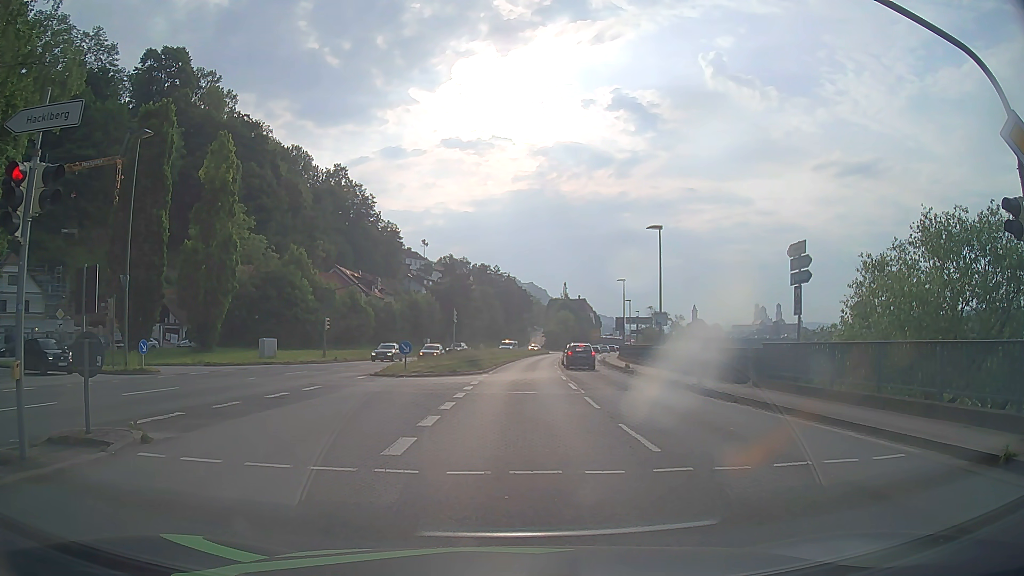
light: Day
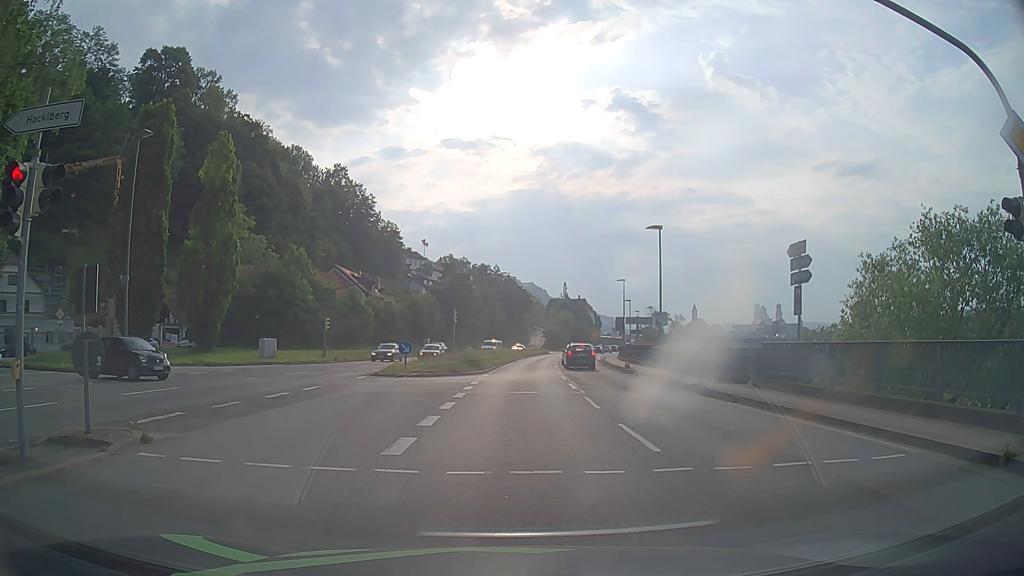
(0.0, 0.0) m; 0°
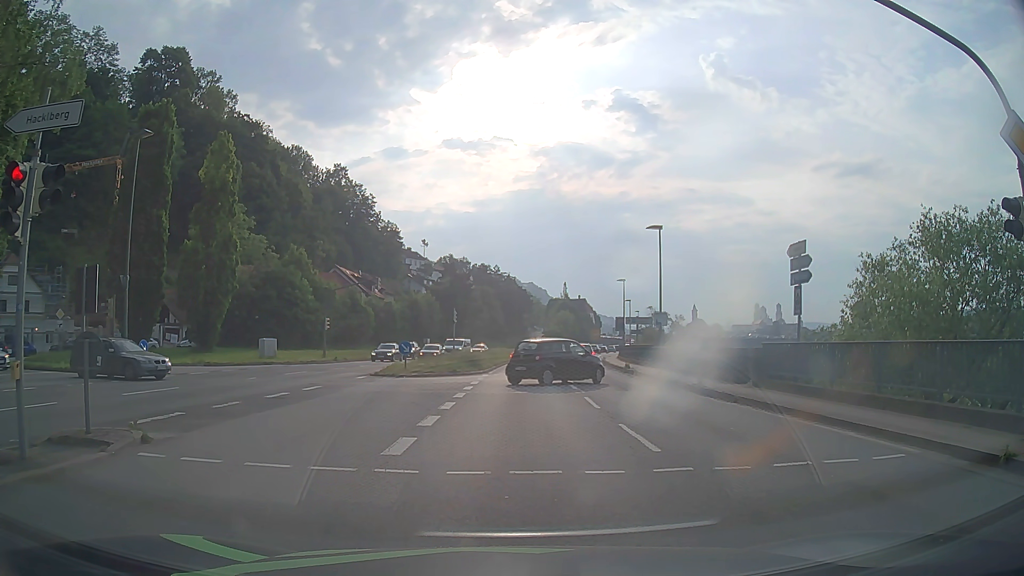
(0.0, 0.0) m; 0°
